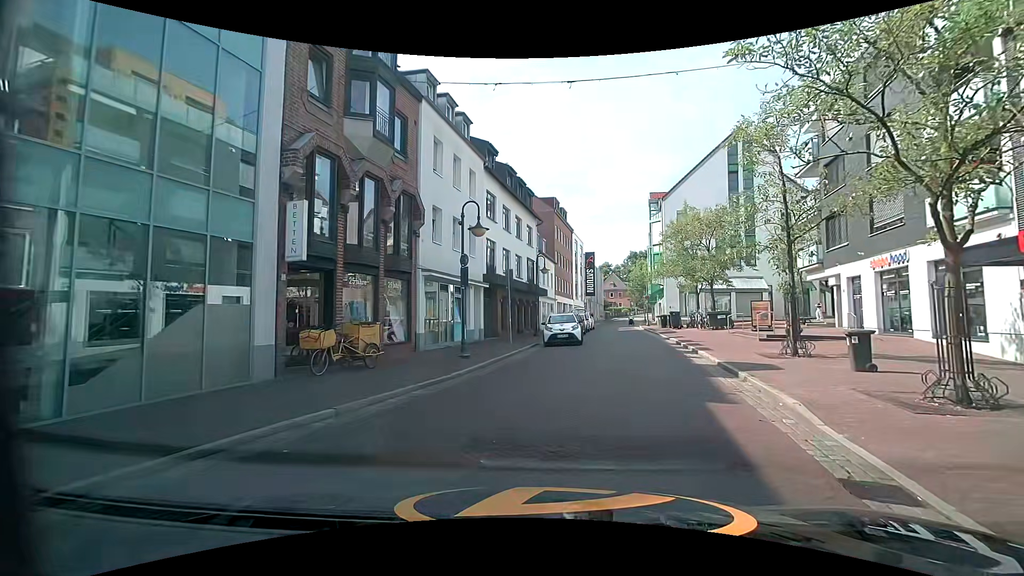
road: unclassified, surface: asphalt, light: Day
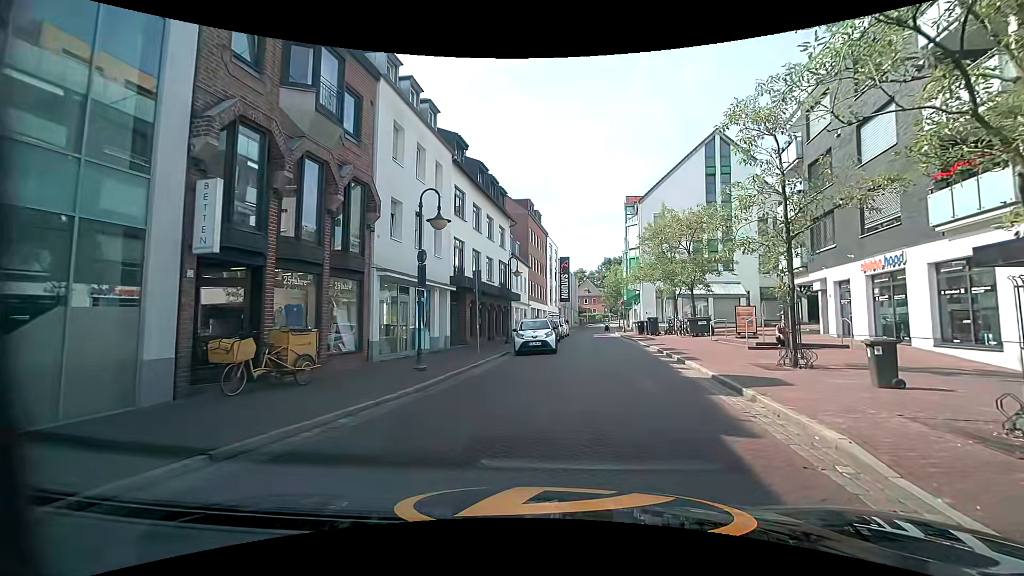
(+0.1, +2.2) m; +4°
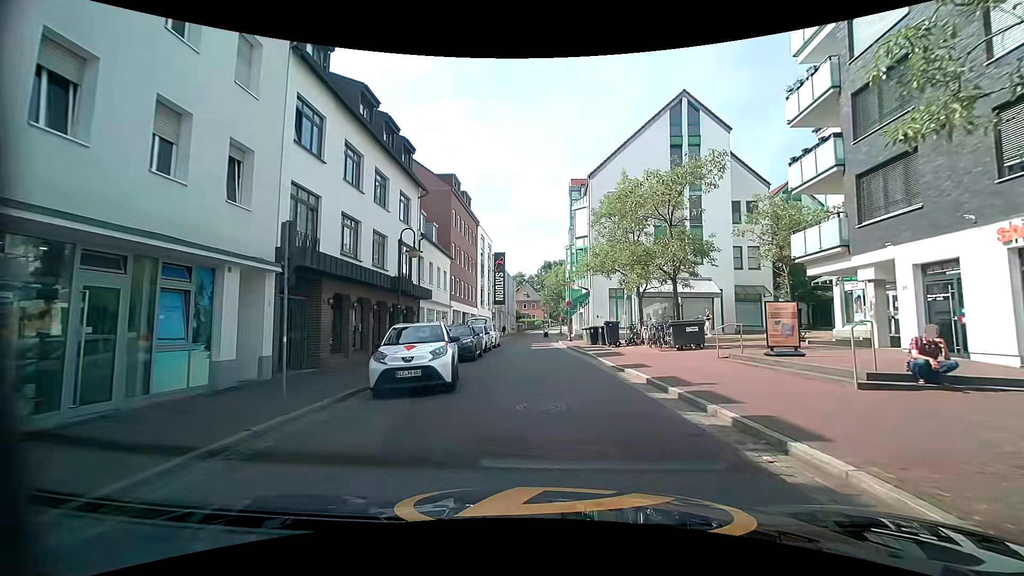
(+0.7, +10.7) m; +7°
(0, +10) (-1, +20) (-1, +30) (-2, +40) (-2, +50) (-2, +60) (-2, +70) (-2, +80) (-1, +90) (-1, +100) m
